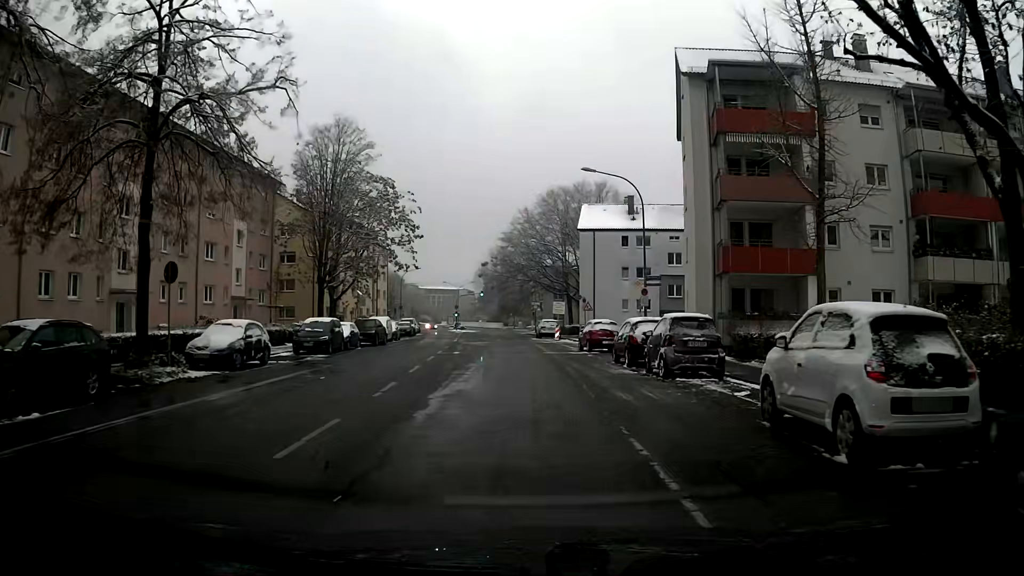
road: residential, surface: asphalt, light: Day
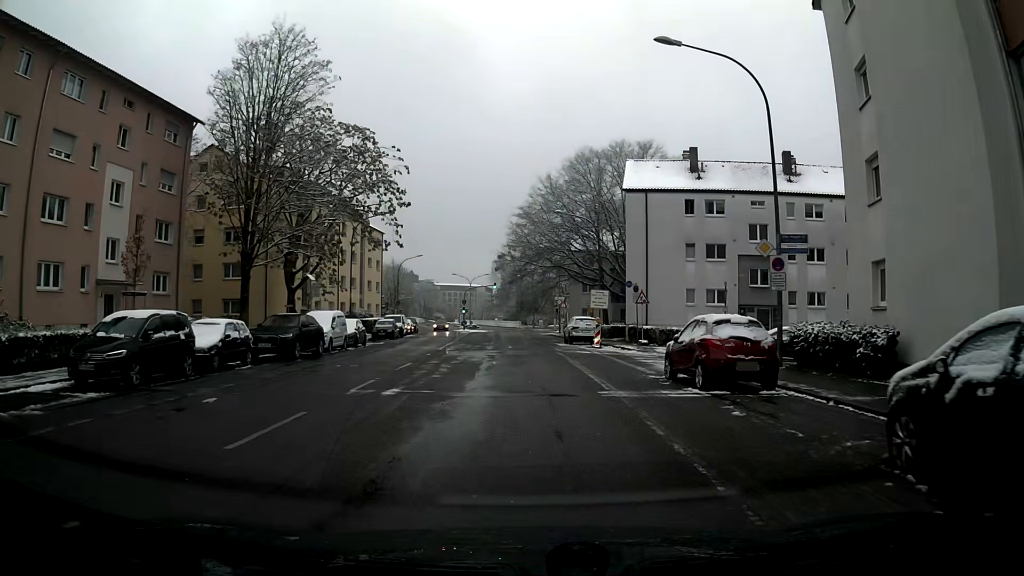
(-0.2, +17.9) m; -2°
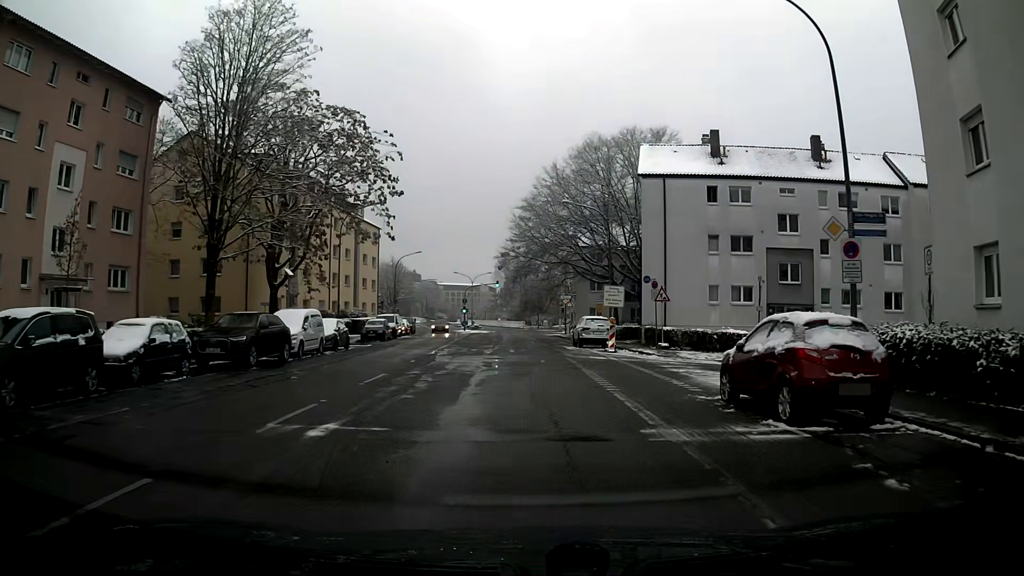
(0.0, +4.5) m; 0°
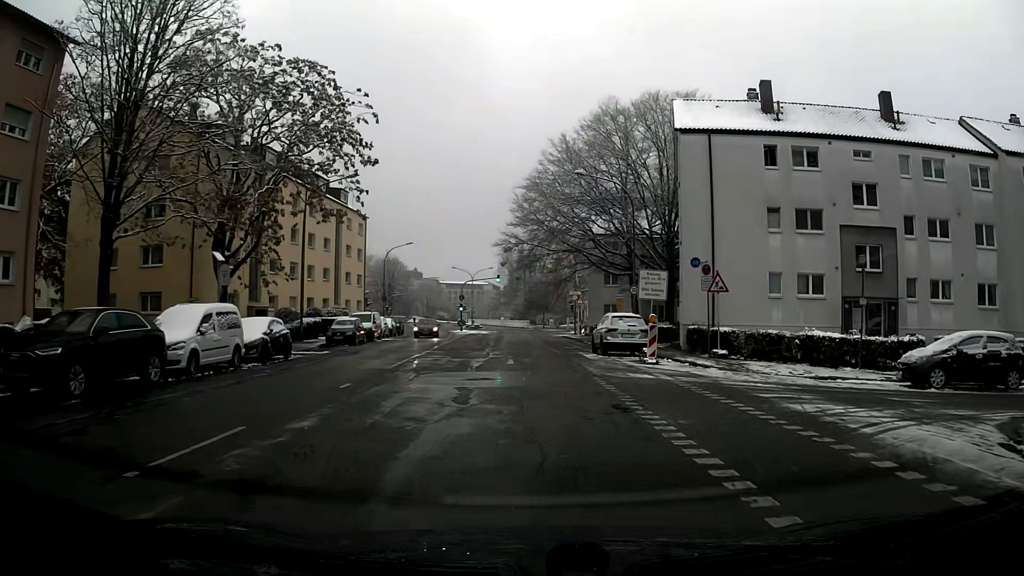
(0.0, +9.2) m; +1°
(0, +10) (0, +20) (-1, +30) (-1, +40) (-2, +50) (-3, +60) (-3, +70) (-4, +80) (-5, +90) (-6, +100) m
